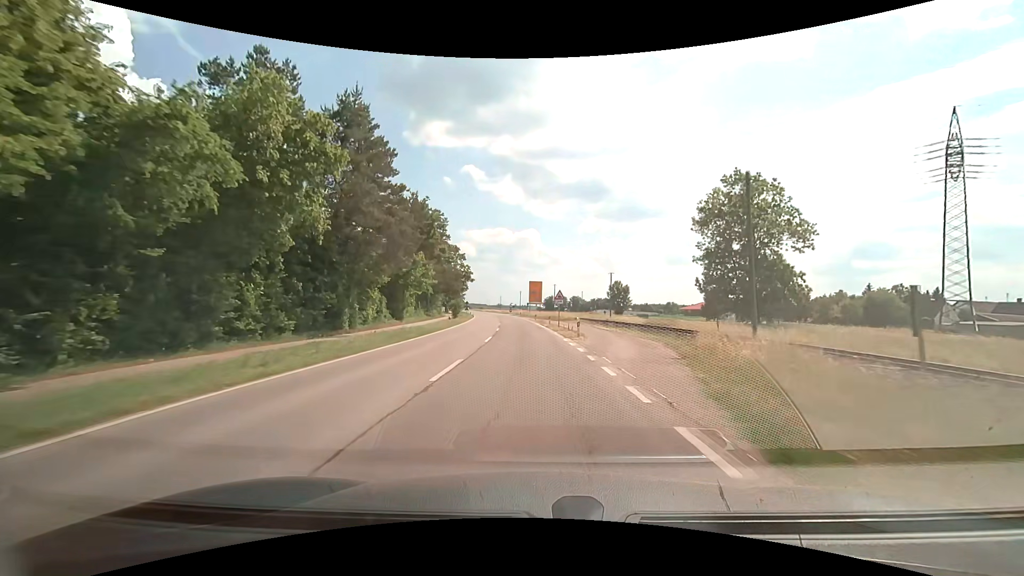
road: secondary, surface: asphalt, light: Day
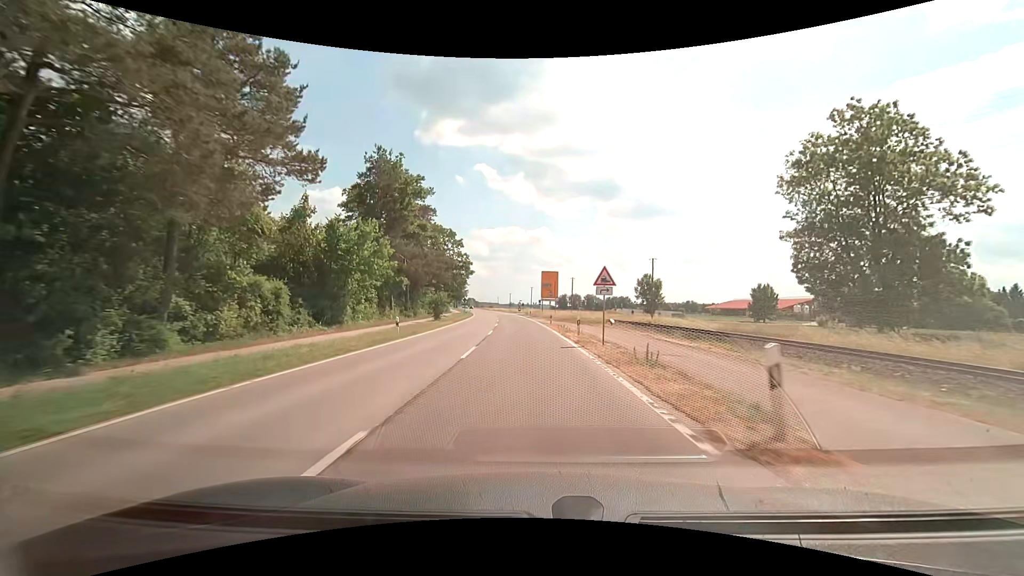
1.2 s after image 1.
(-0.3, +19.9) m; -2°
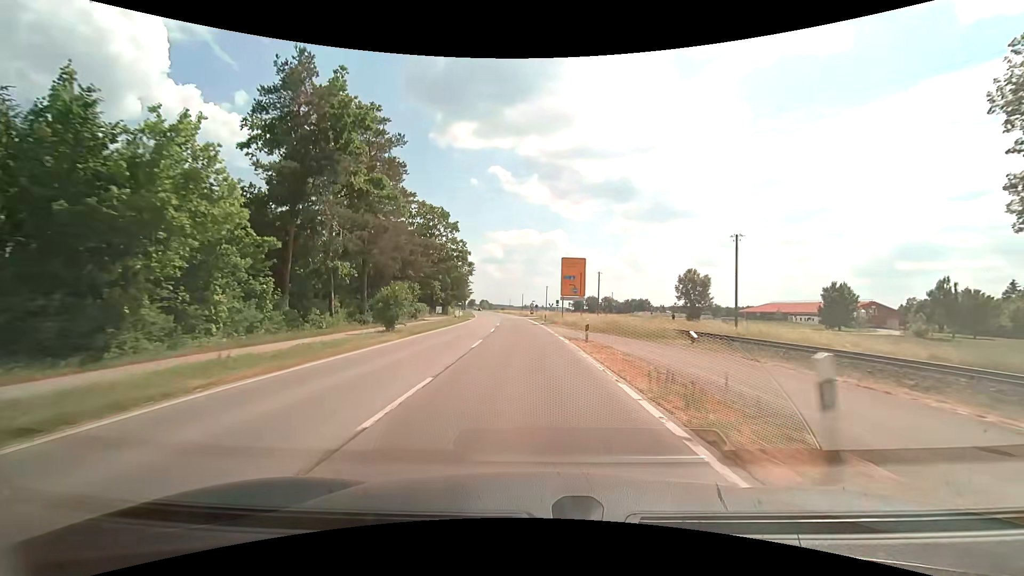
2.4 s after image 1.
(-0.3, +19.9) m; -2°
(0, +10) (0, +20) (-1, +30) (-1, +40) (-2, +50) (-2, +60) (-3, +70) (-4, +80) (-5, +90) (-6, +100) m
